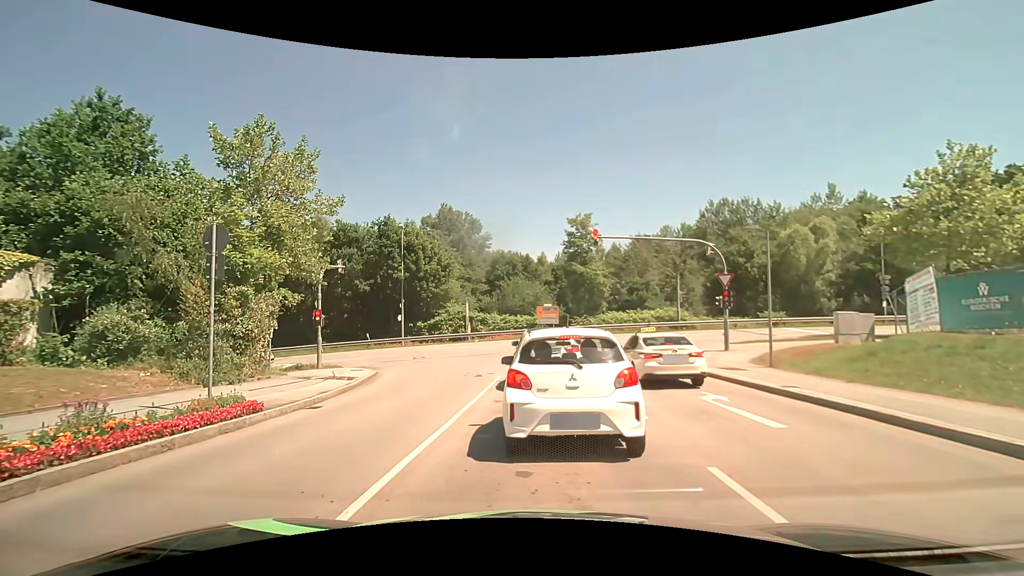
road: residential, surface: asphalt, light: Day
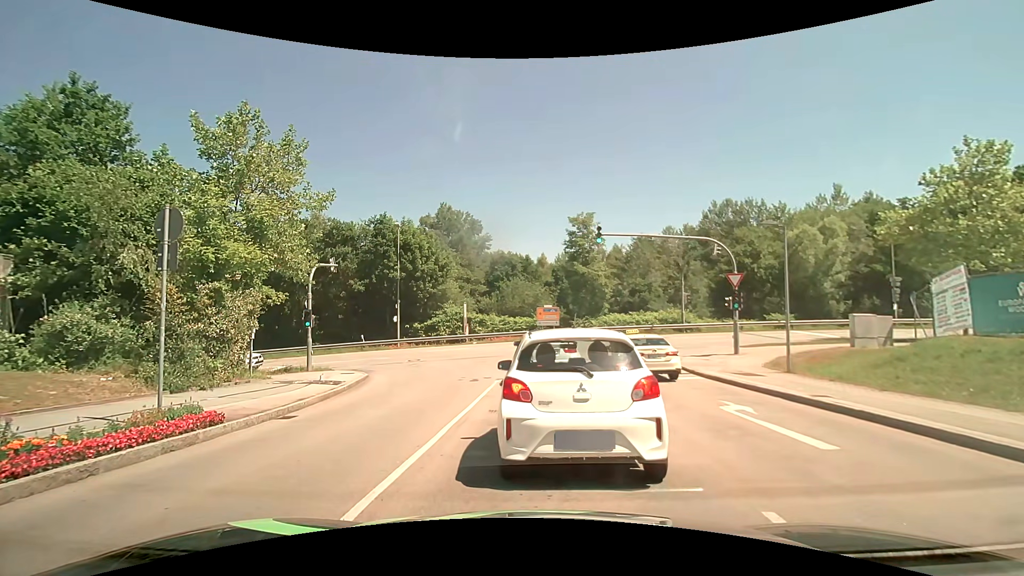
(0.0, +1.2) m; 0°
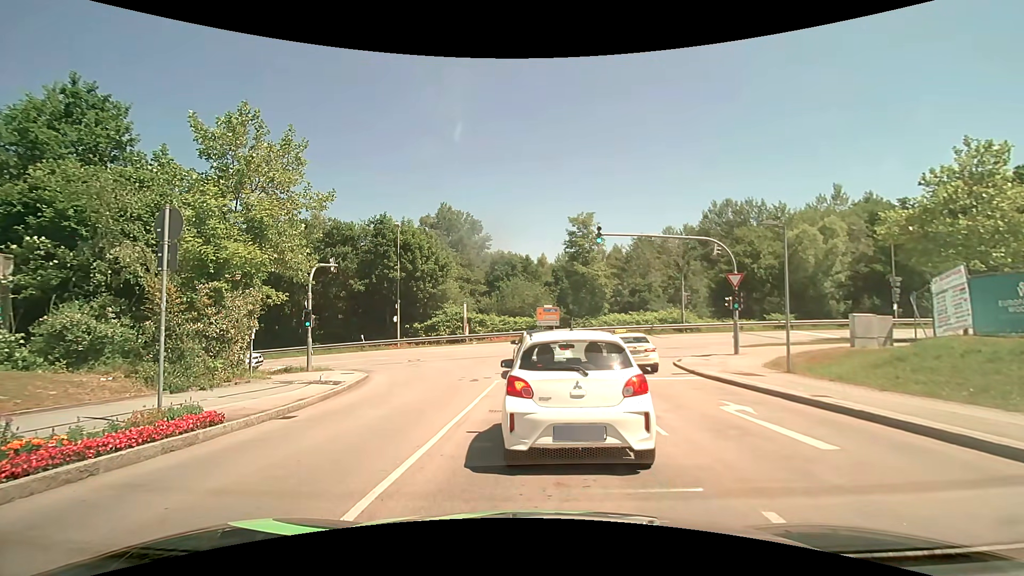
(0.0, 0.0) m; 0°
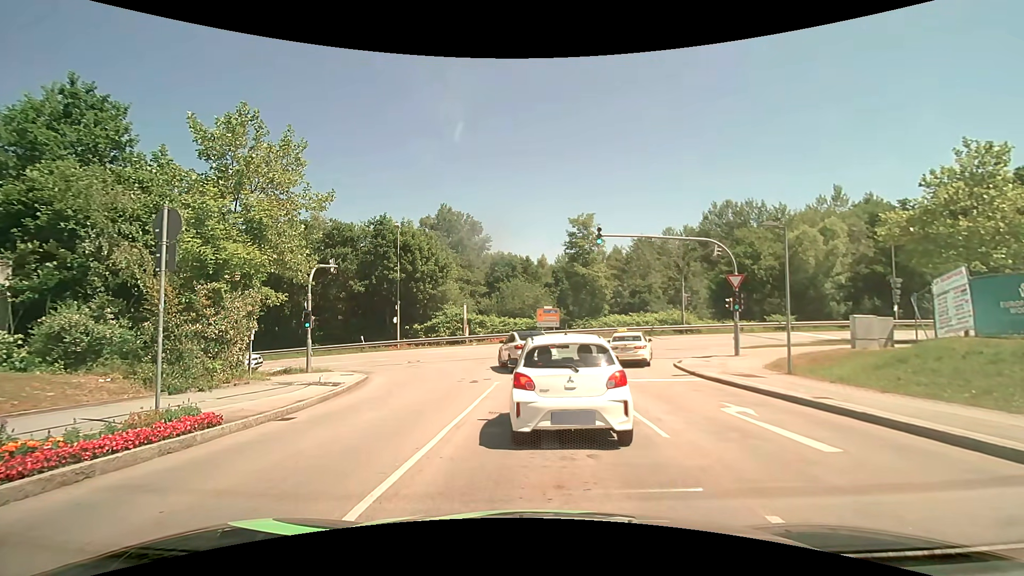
(0.0, 0.0) m; 0°
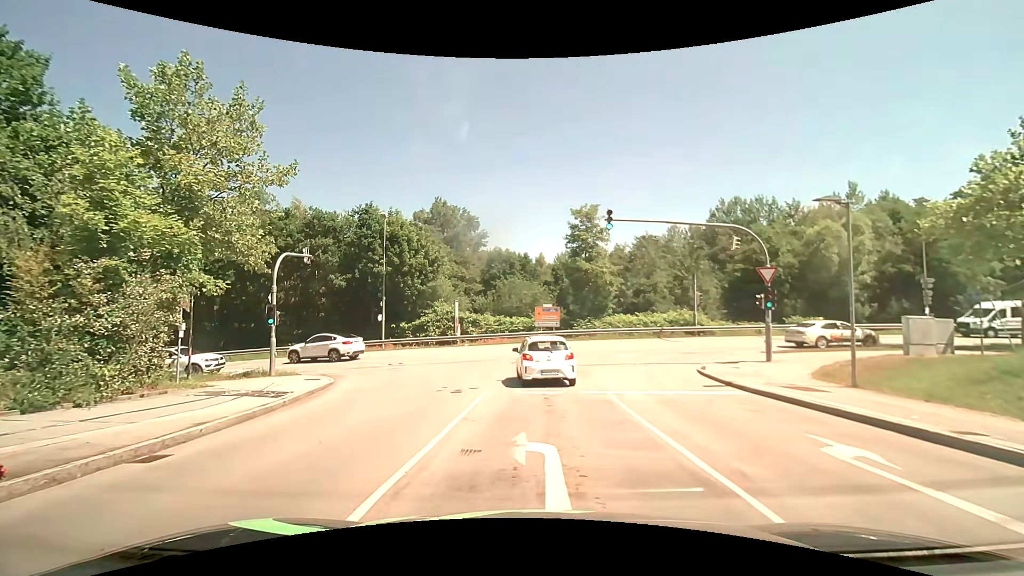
(-0.1, +3.8) m; 0°
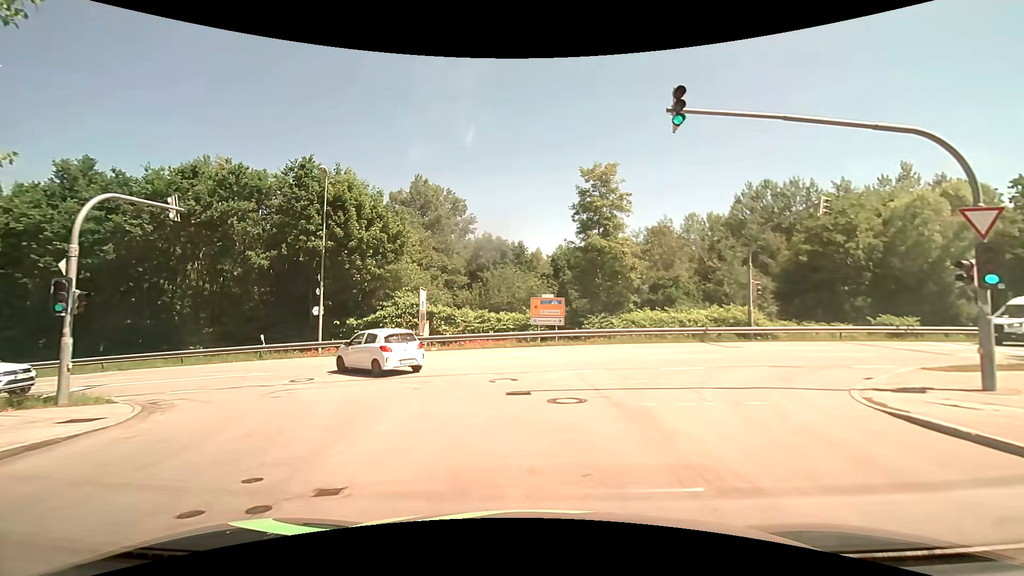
(0.0, +10.5) m; 0°
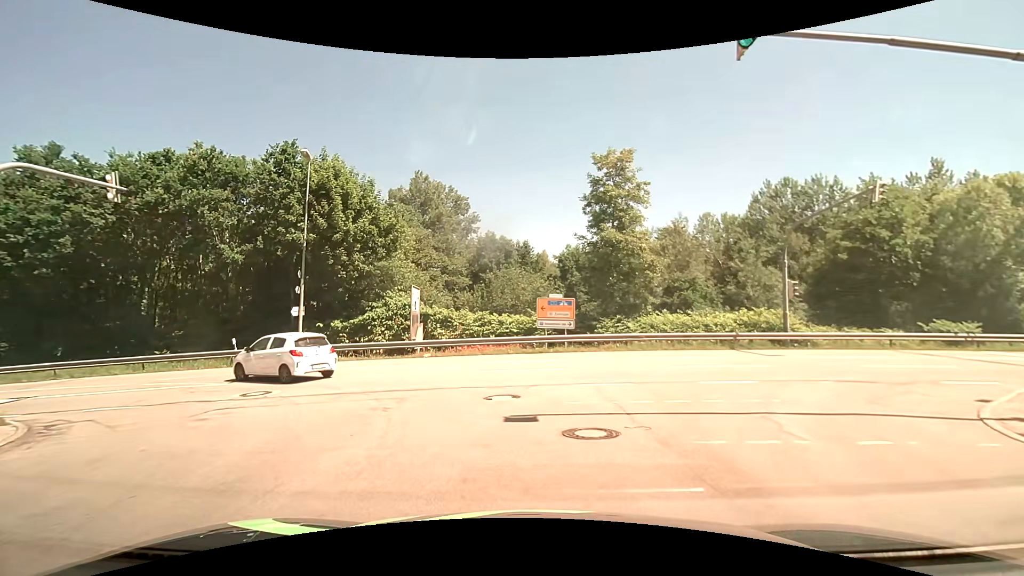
(0.0, +3.1) m; 0°
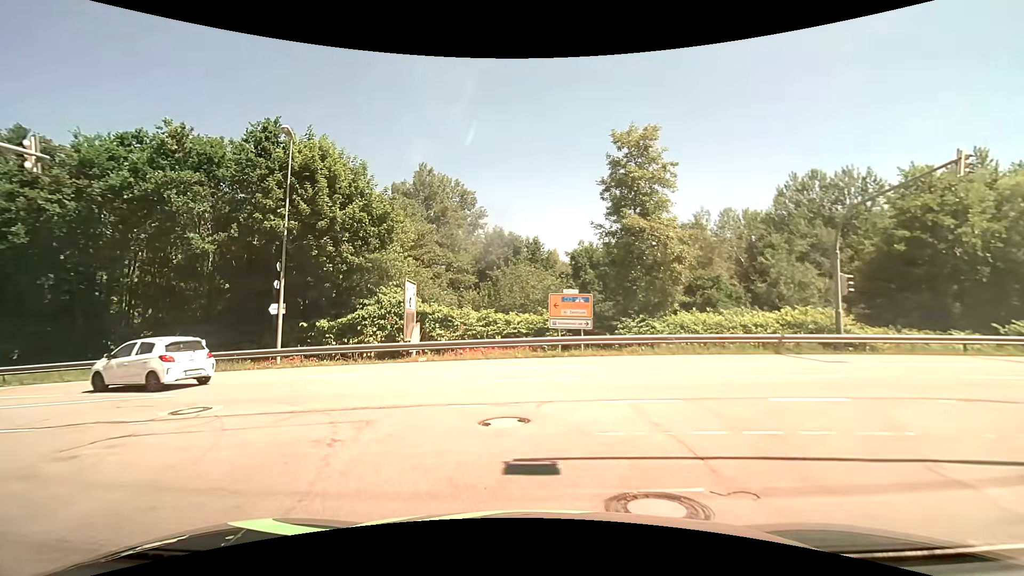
(-0.1, +3.1) m; -1°
(-2, +10) (-9, +16) (-19, +18) (-29, +17) (-39, +17) (-49, +16) (-59, +15) (-69, +14) (-79, +13) (-89, +12) m
